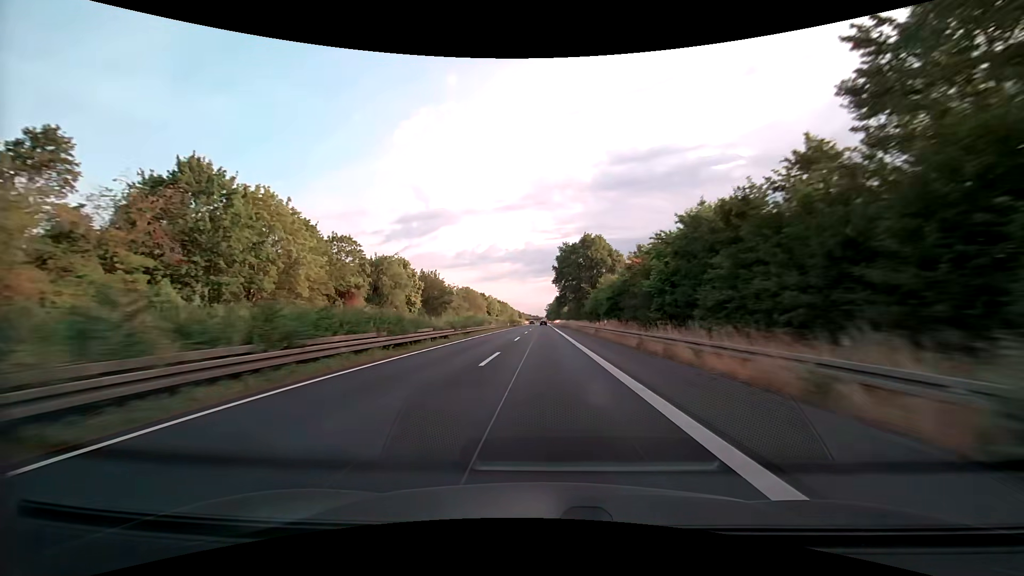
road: trunk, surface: asphalt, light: Day
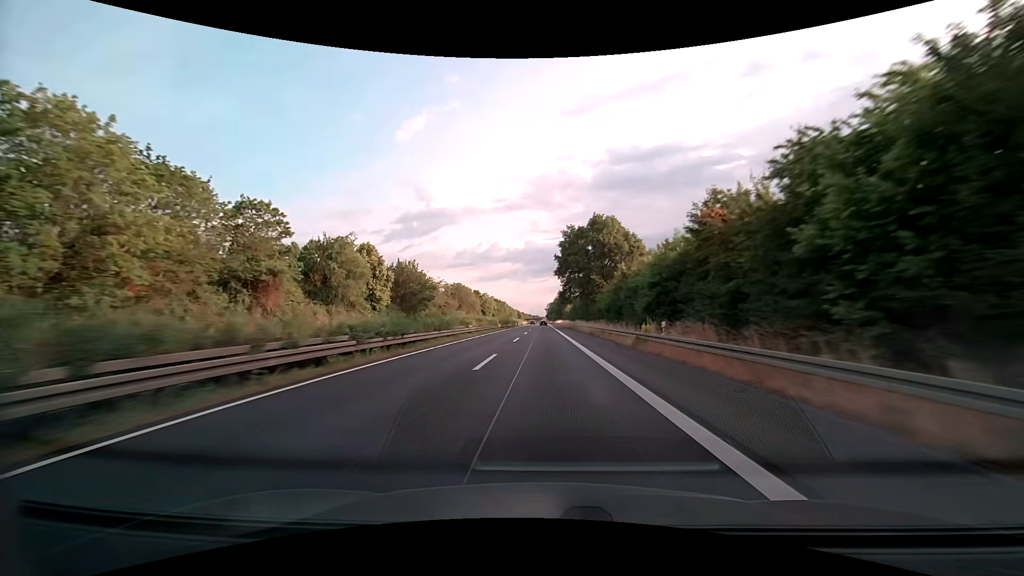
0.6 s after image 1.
(0.0, +19.0) m; 0°
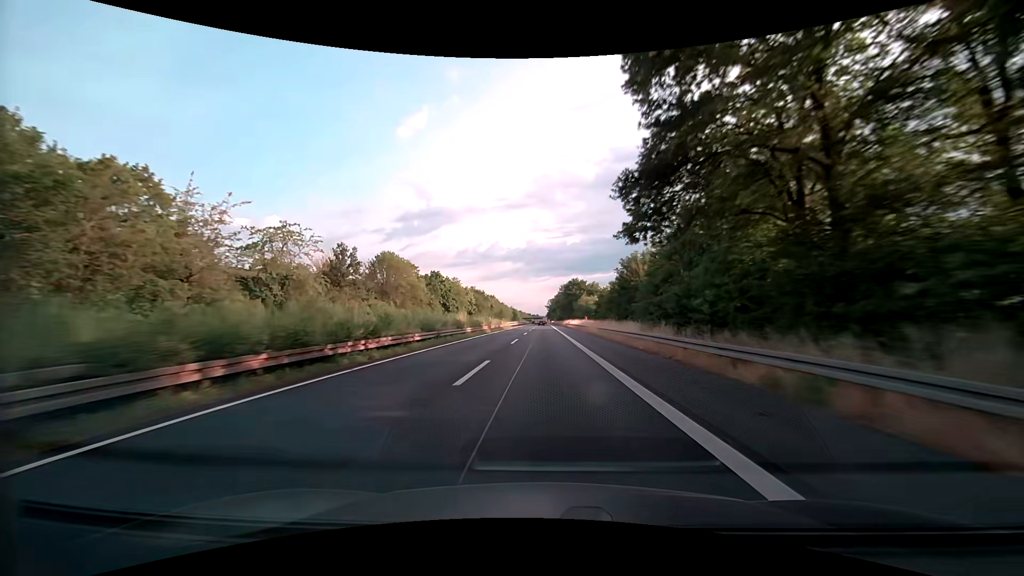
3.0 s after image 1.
(-0.4, +74.9) m; 0°
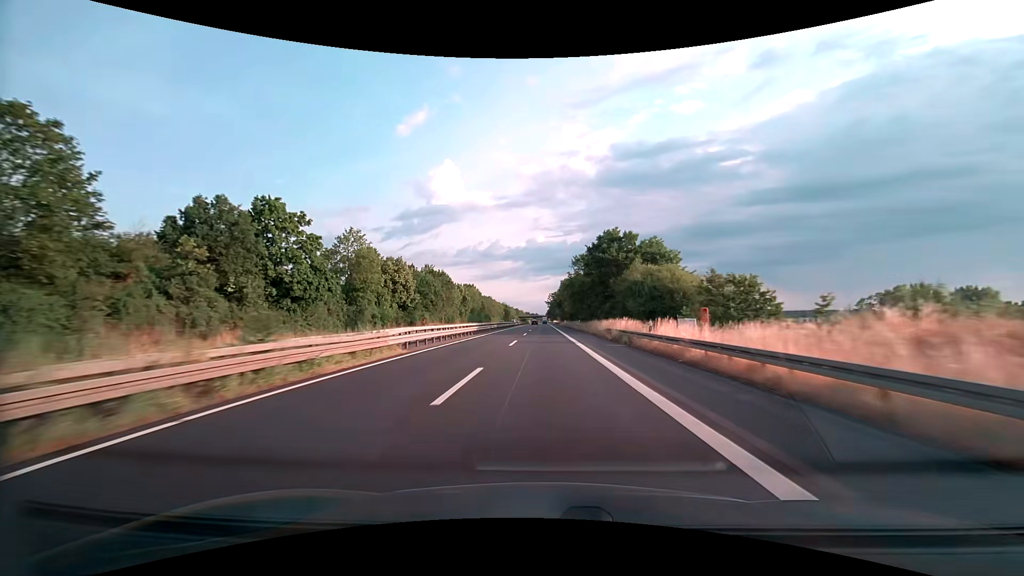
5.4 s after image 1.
(-0.2, +74.2) m; 0°
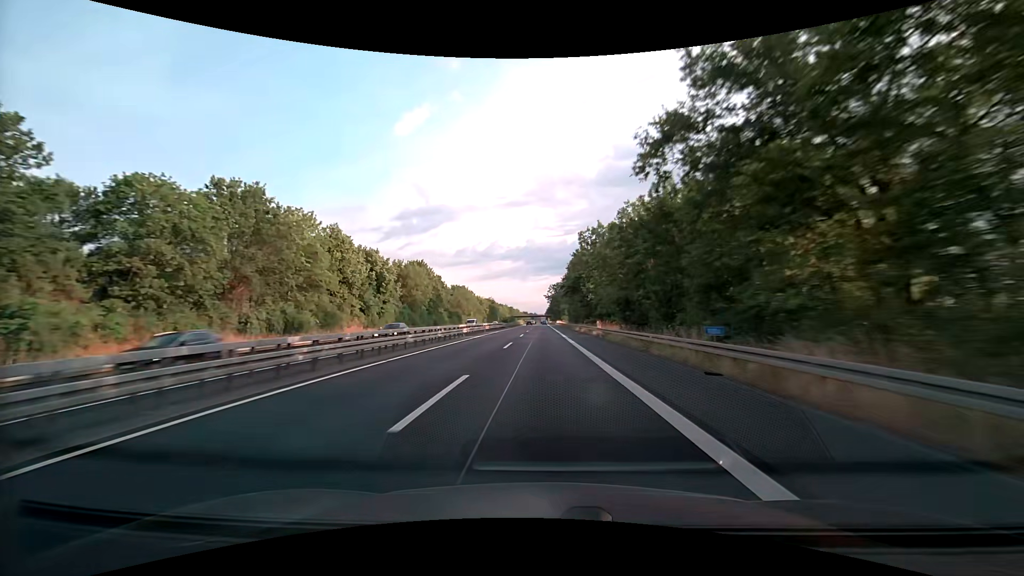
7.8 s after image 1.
(+0.1, +73.7) m; 0°
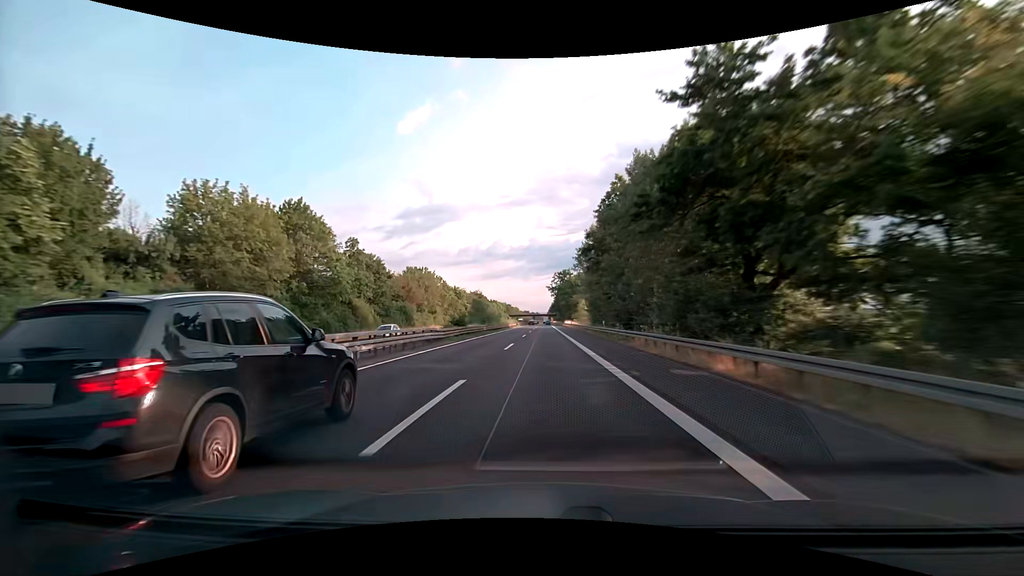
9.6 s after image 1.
(0.0, +54.9) m; 0°
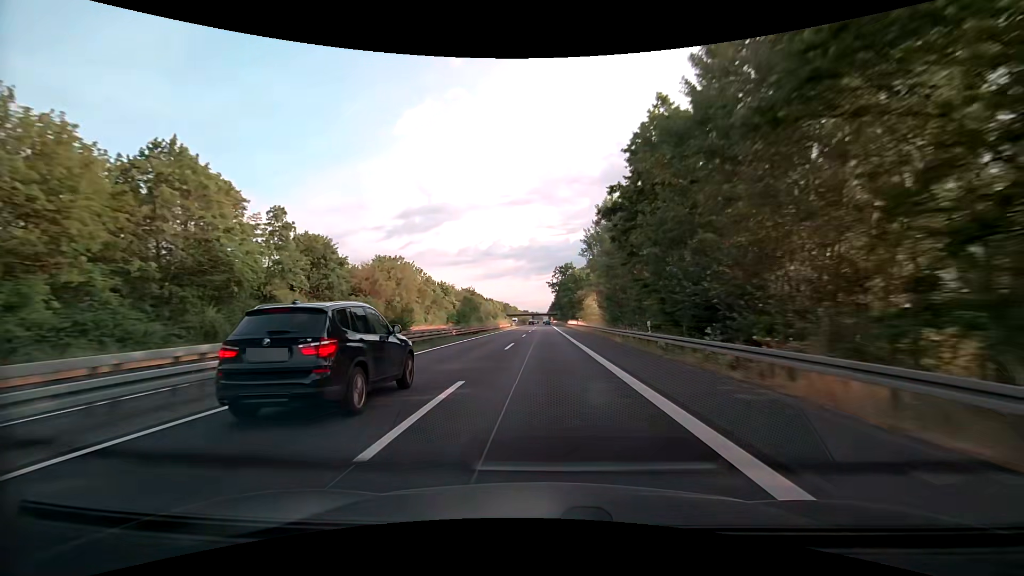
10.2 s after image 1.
(-0.1, +18.2) m; 0°
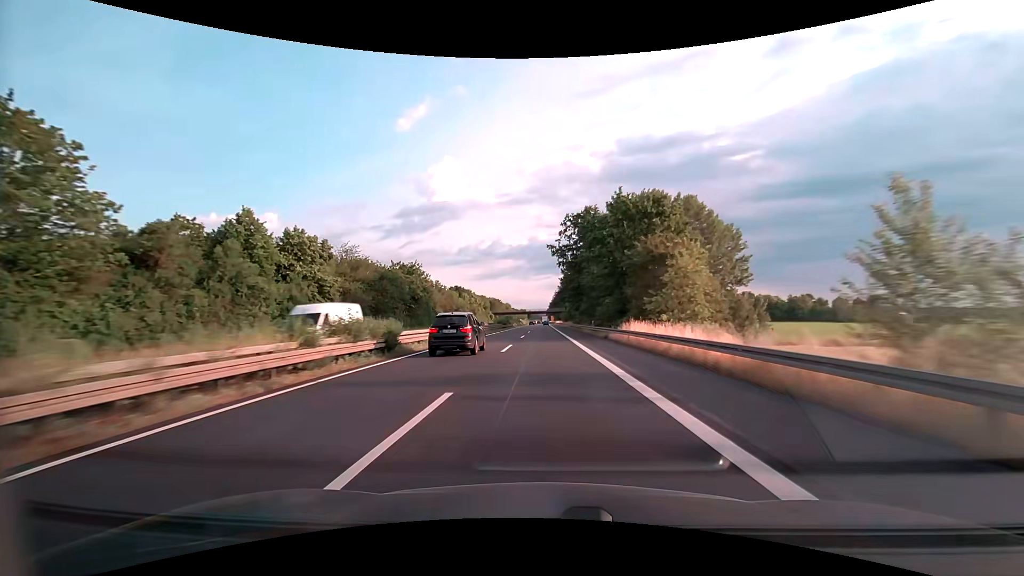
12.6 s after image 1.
(+0.3, +73.7) m; 0°
(0, +10) (0, +20) (0, +30) (0, +40) (0, +50) (0, +60) (0, +70) (0, +80) (0, +90) (0, +100) m
